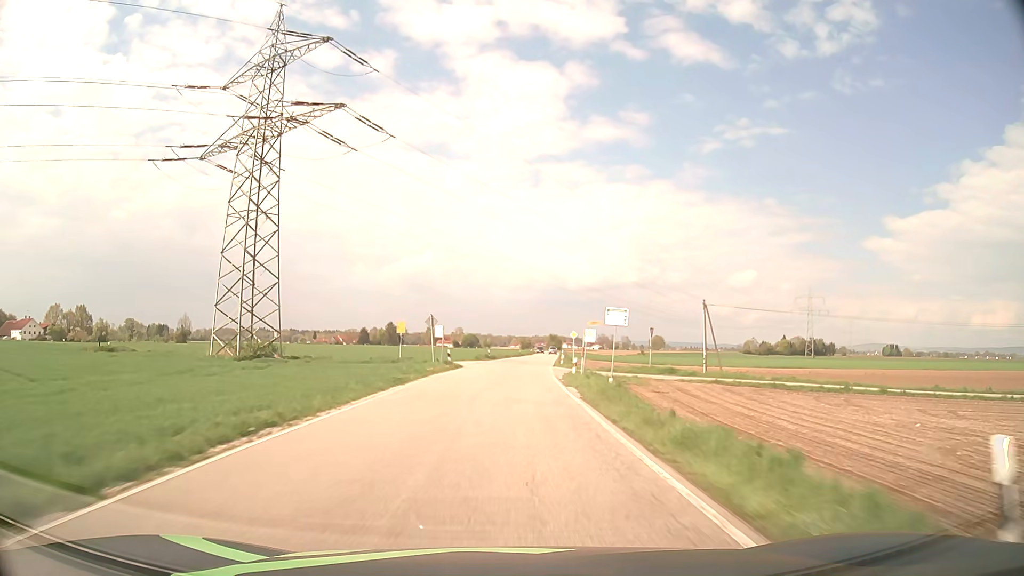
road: secondary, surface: asphalt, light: Day
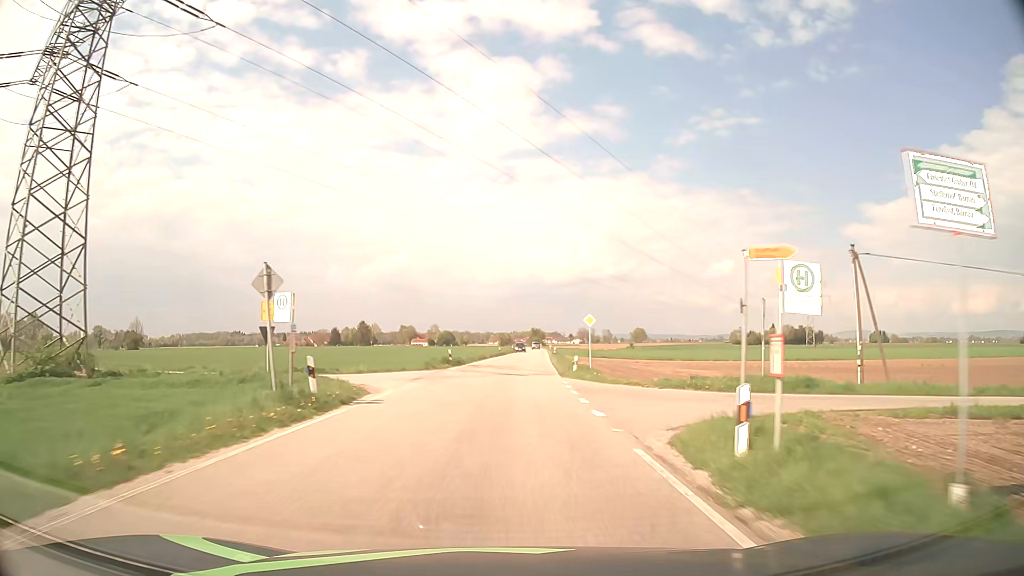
(+0.4, +25.1) m; +2°
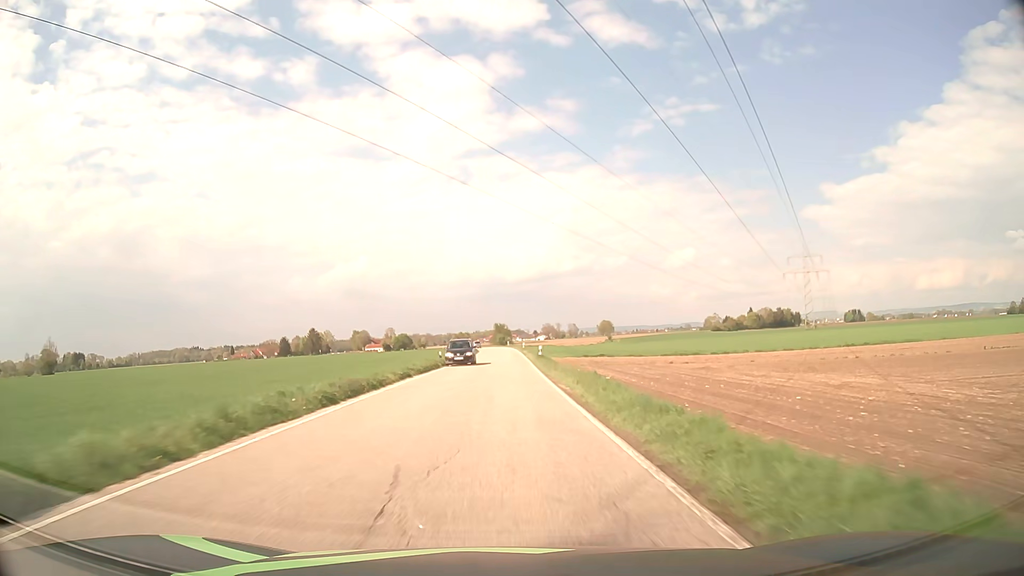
(+1.1, +37.7) m; +3°
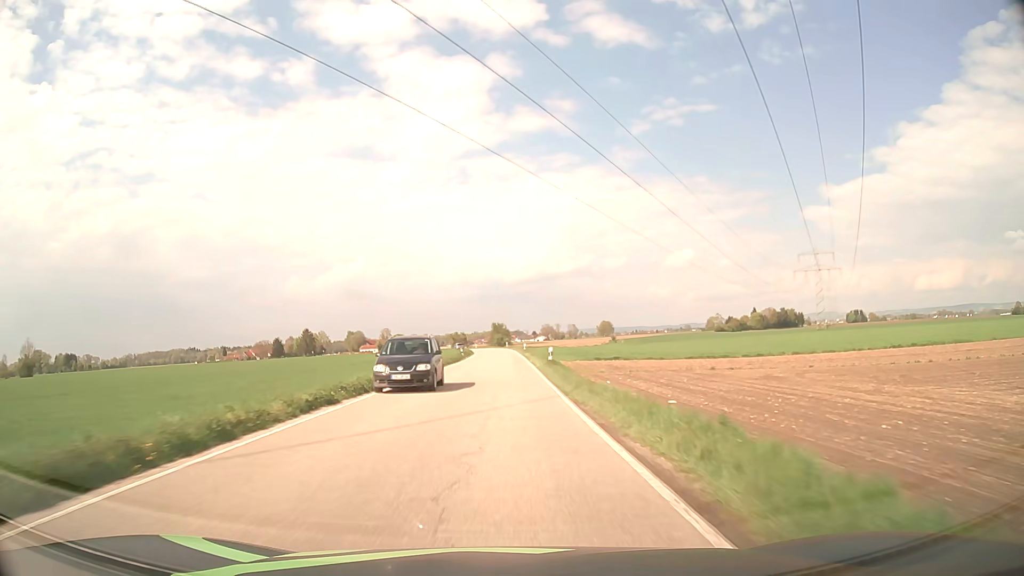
(0.0, +12.5) m; 0°
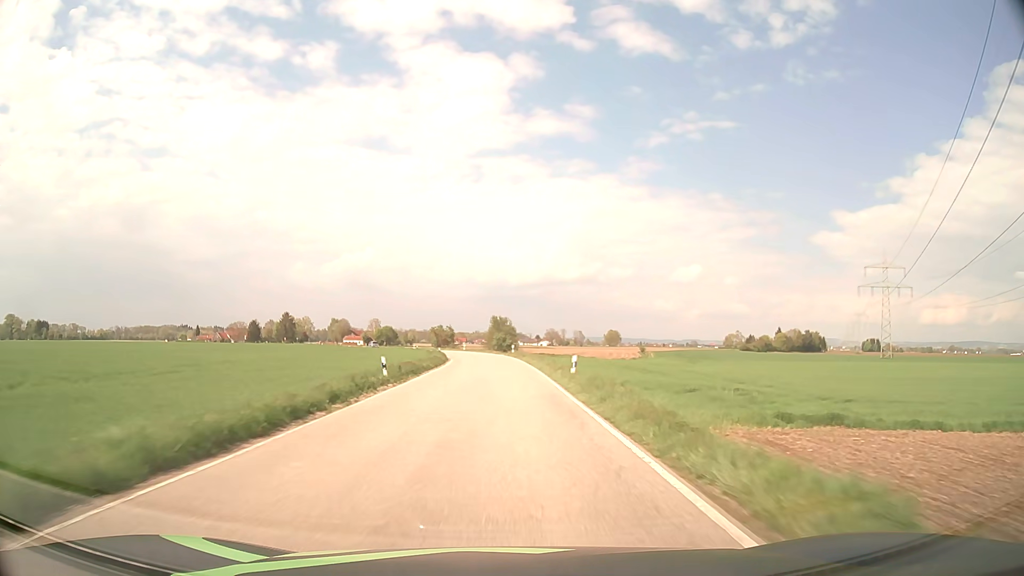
(-0.5, +50.1) m; 0°
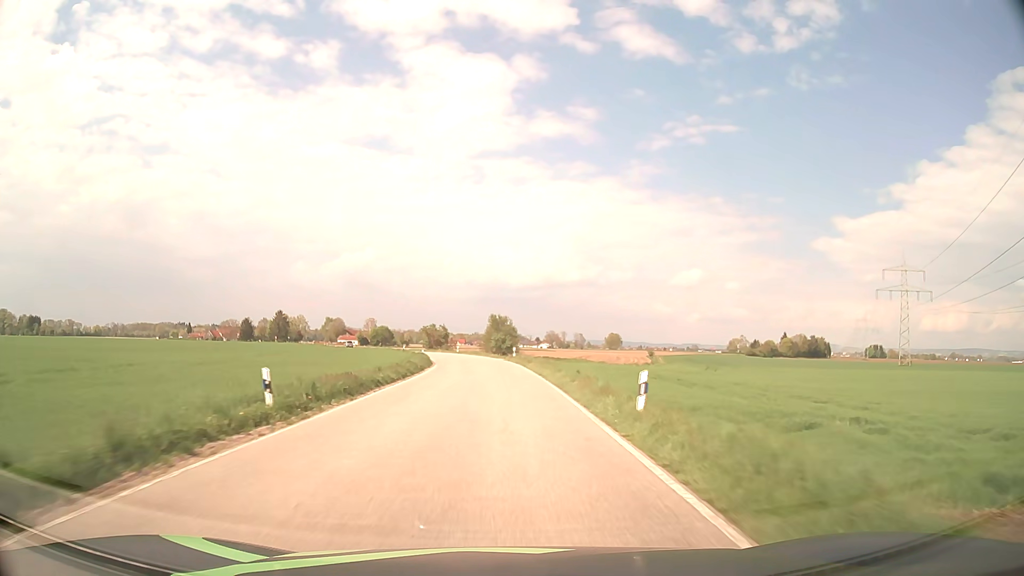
(0.0, +12.5) m; 0°
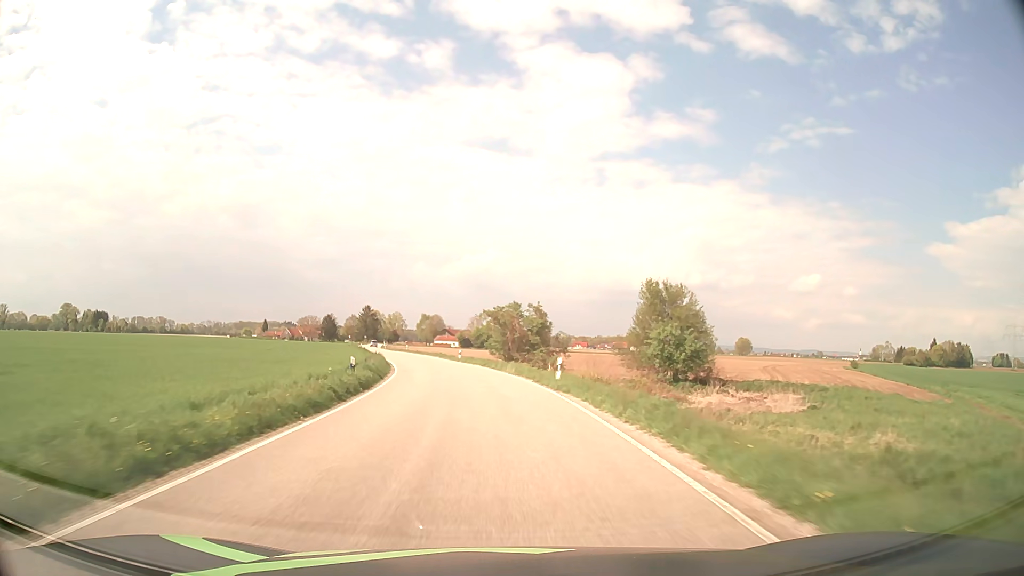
(-3.4, +62.2) m; -10°
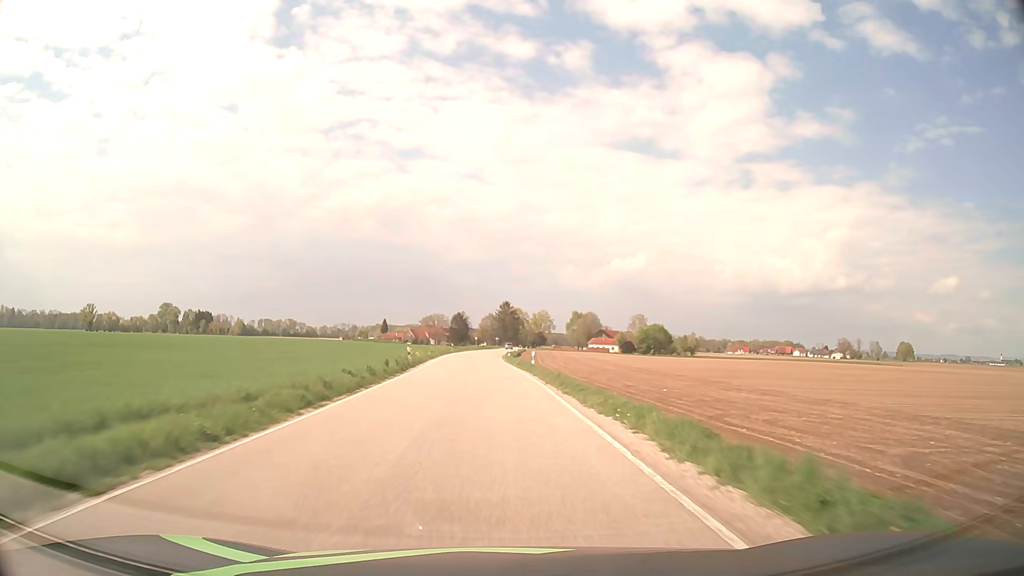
(-7.7, +62.0) m; -13°
(0, +10) (0, +20) (-1, +30) (-1, +40) (-2, +50) (-2, +60) (-2, +70) (-2, +80) (-2, +90) (-2, +100) m
